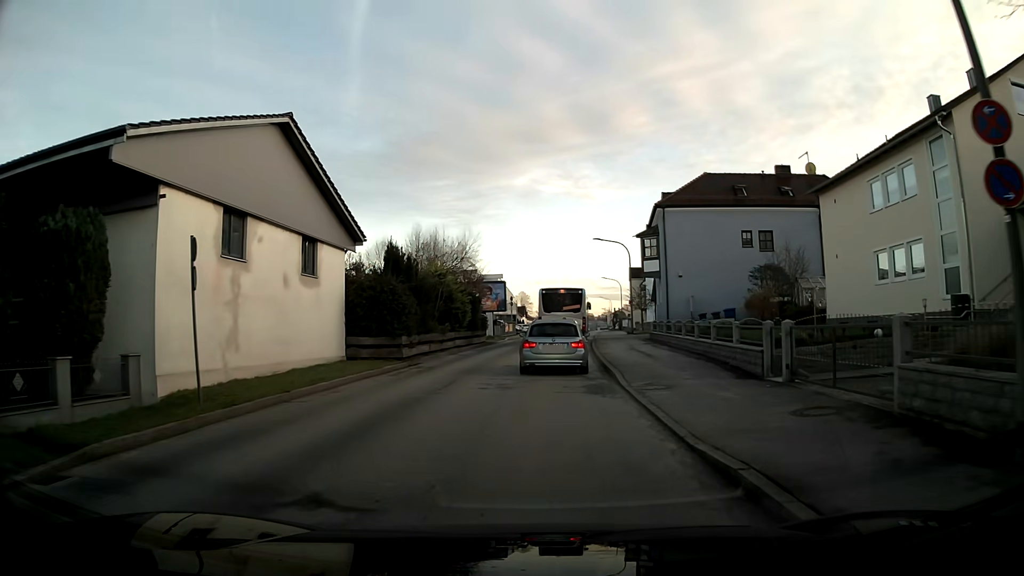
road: unclassified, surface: asphalt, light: Day
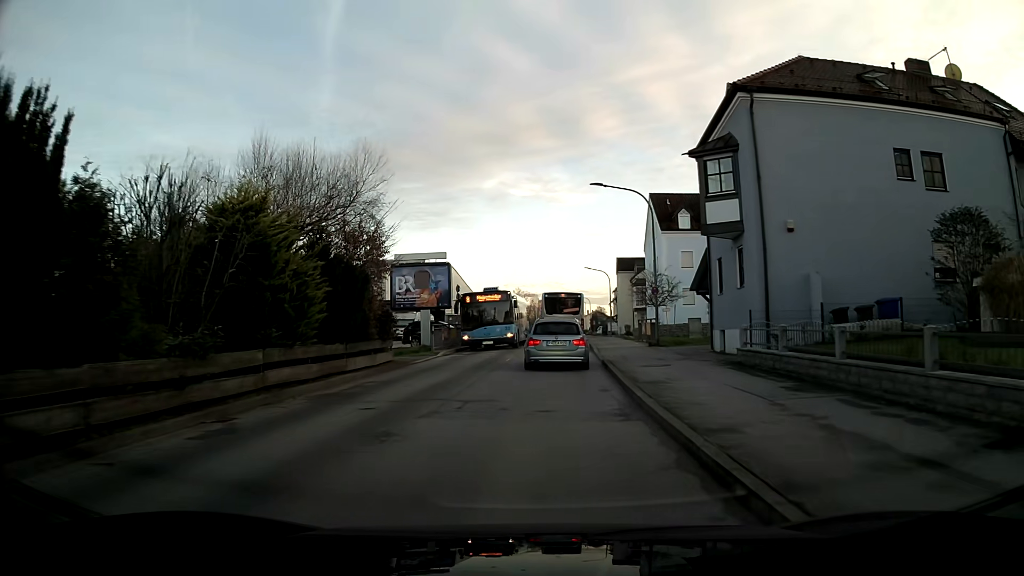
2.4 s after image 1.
(+0.5, +21.5) m; +3°
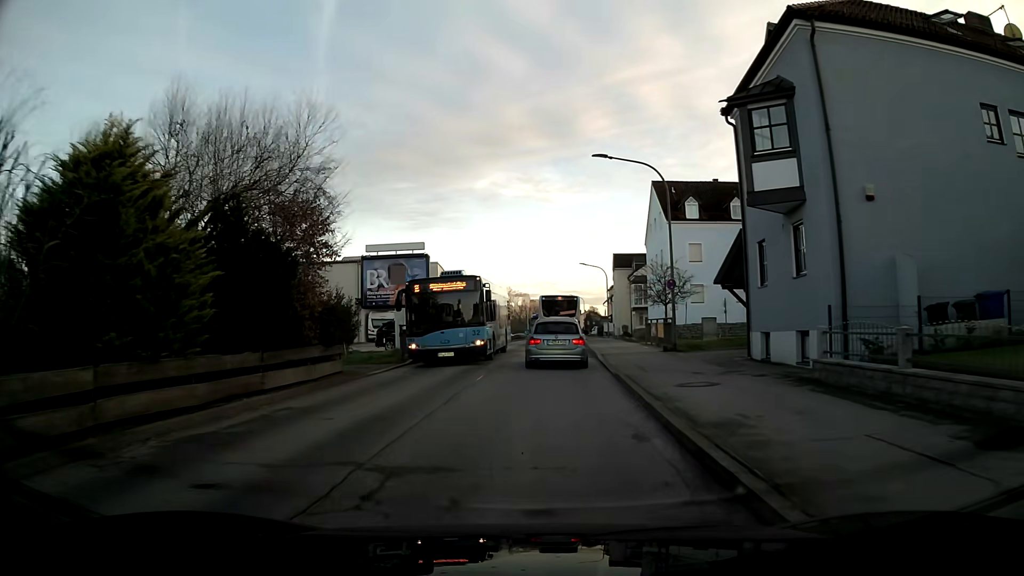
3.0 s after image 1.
(0.0, +5.4) m; +1°
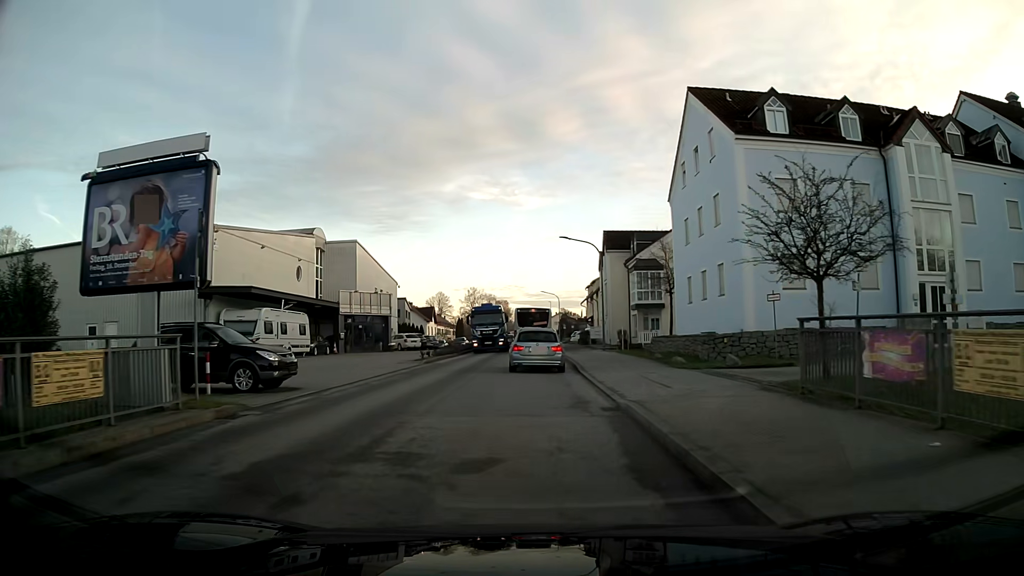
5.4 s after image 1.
(+0.6, +23.1) m; +2°
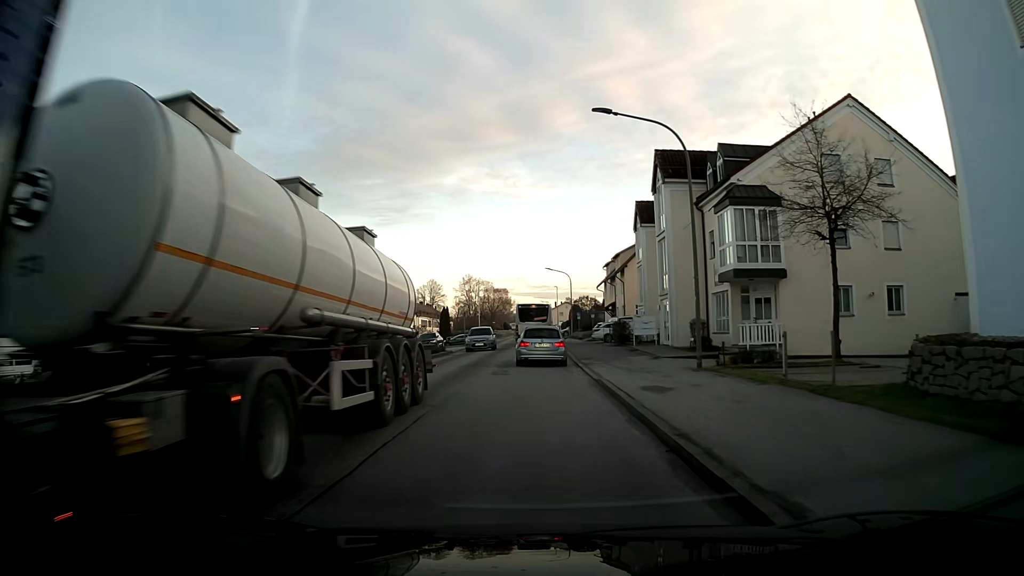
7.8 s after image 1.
(-0.1, +25.6) m; 0°
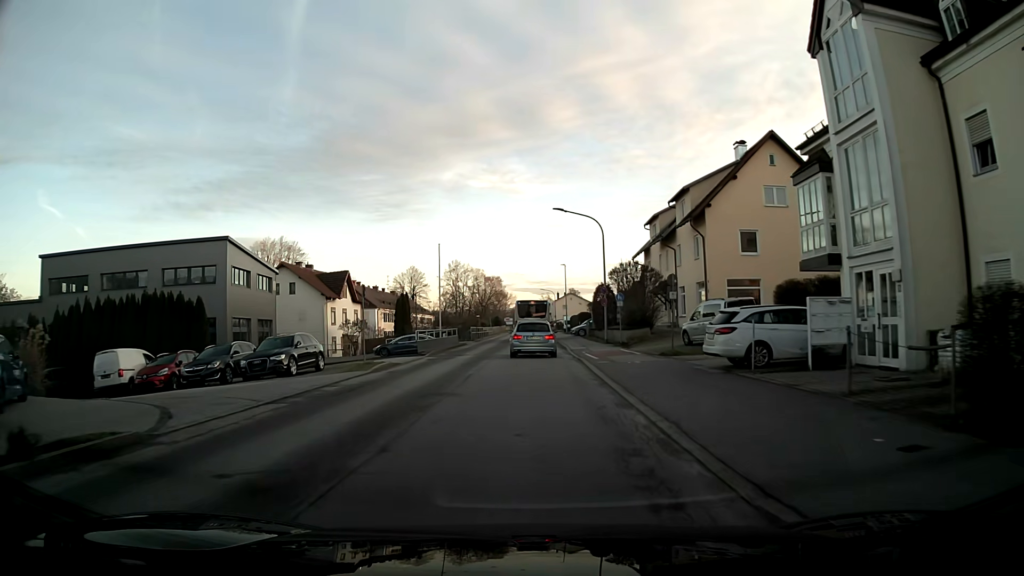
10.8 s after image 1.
(+0.1, +33.5) m; 0°
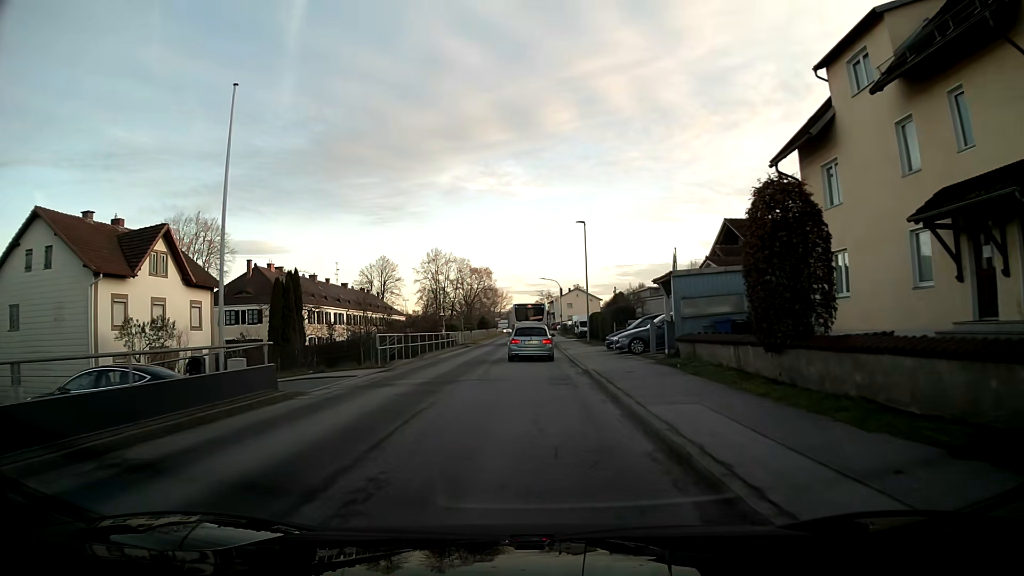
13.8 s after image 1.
(+0.1, +34.5) m; 0°
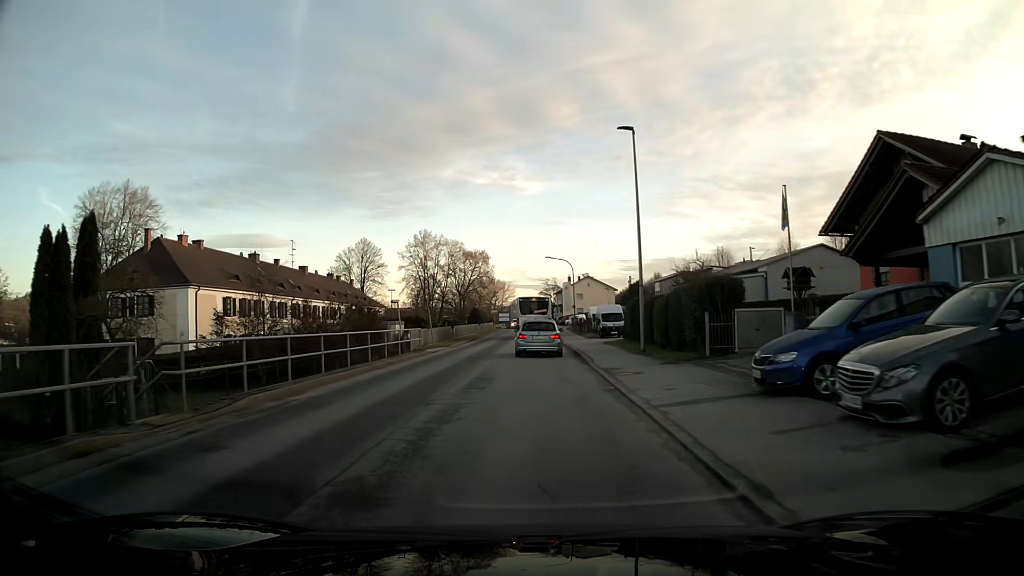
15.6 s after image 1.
(-0.1, +21.1) m; 0°
(0, +10) (0, +20) (0, +30) (0, +40) (0, +50) (0, +60) (0, +70) (+1, +80) (+1, +90) (+1, +100) m
